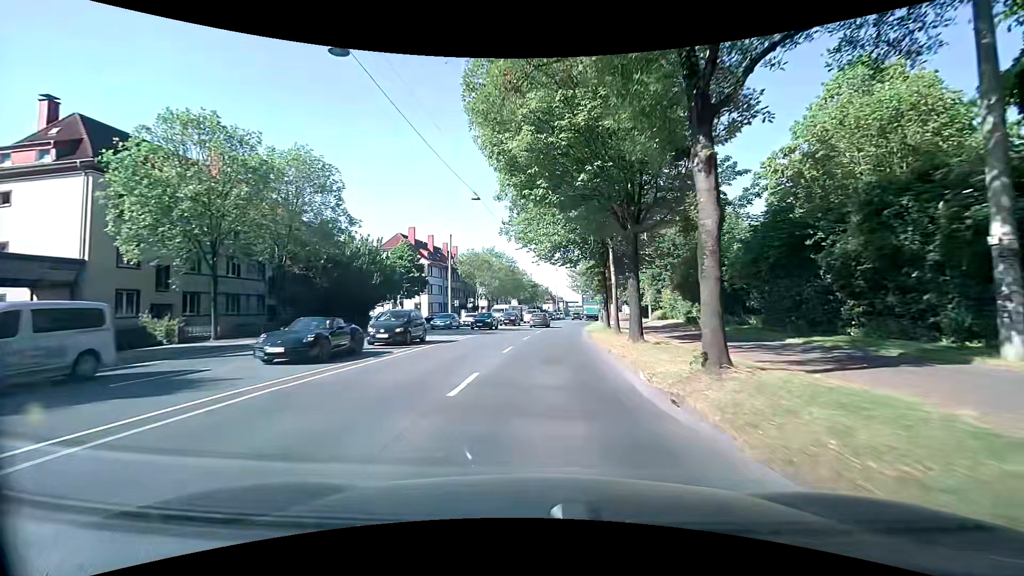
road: primary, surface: asphalt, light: Day
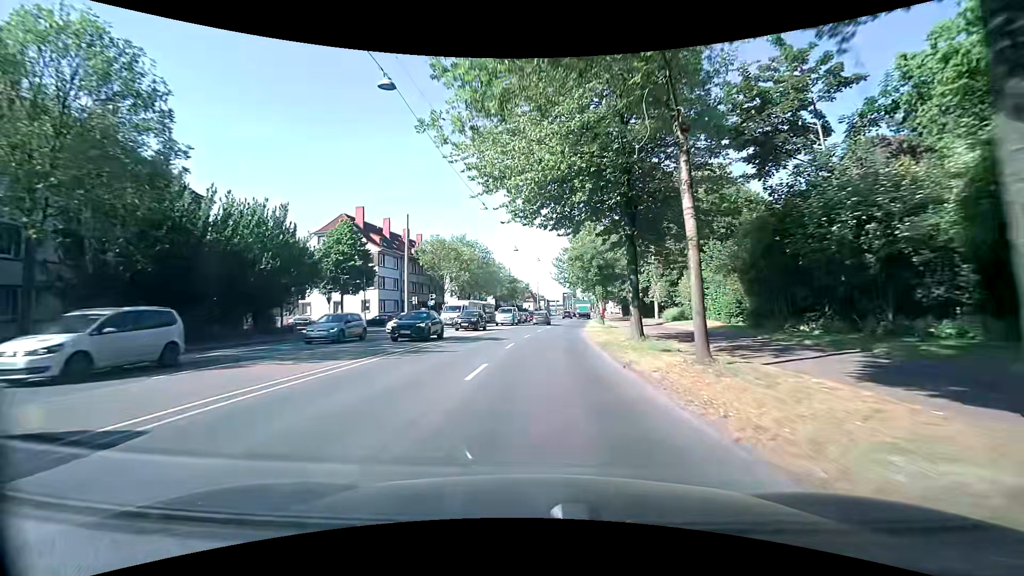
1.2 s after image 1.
(+0.4, +16.2) m; +2°
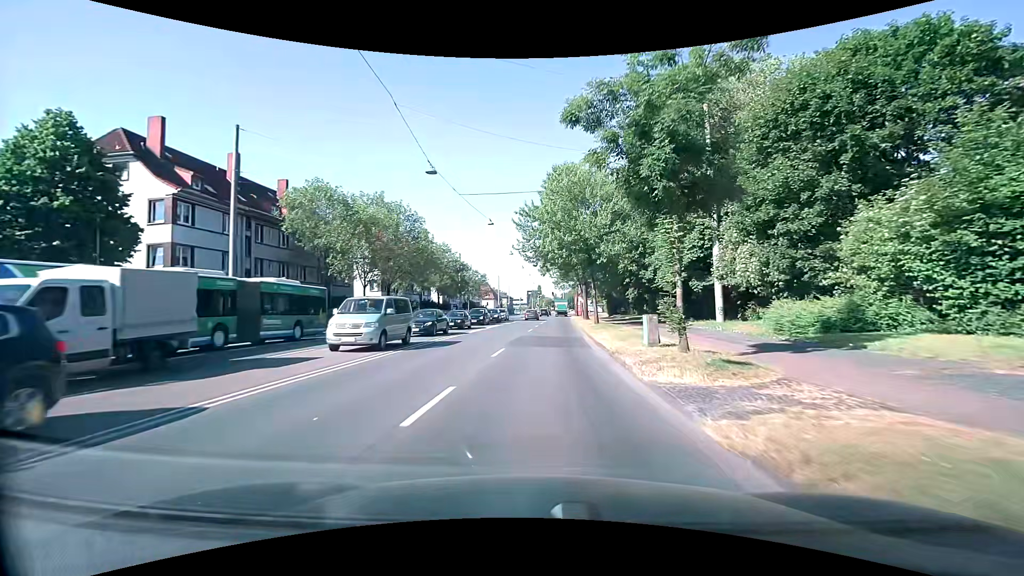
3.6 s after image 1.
(+1.3, +31.0) m; +5°
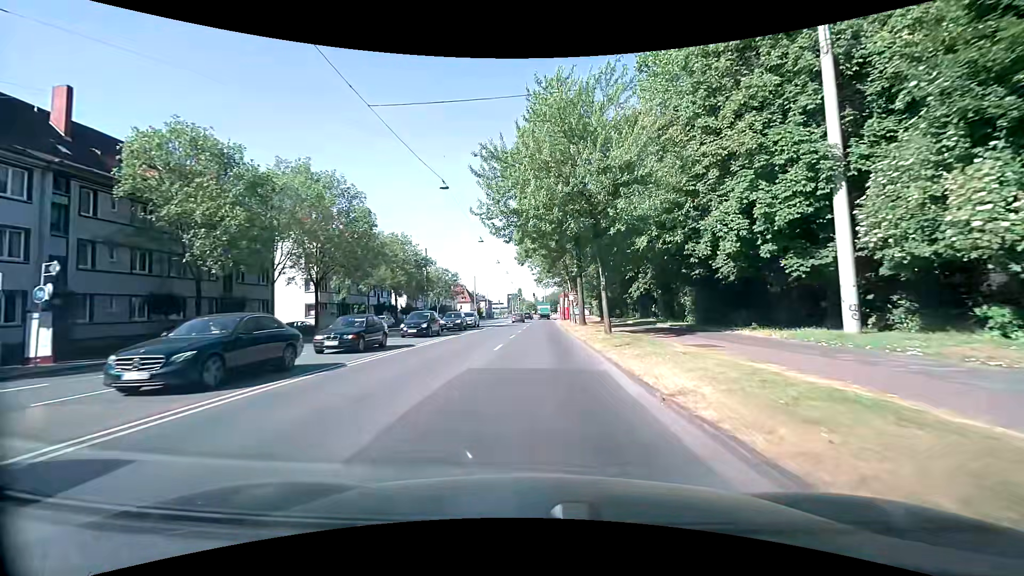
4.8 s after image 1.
(+0.3, +14.6) m; +3°
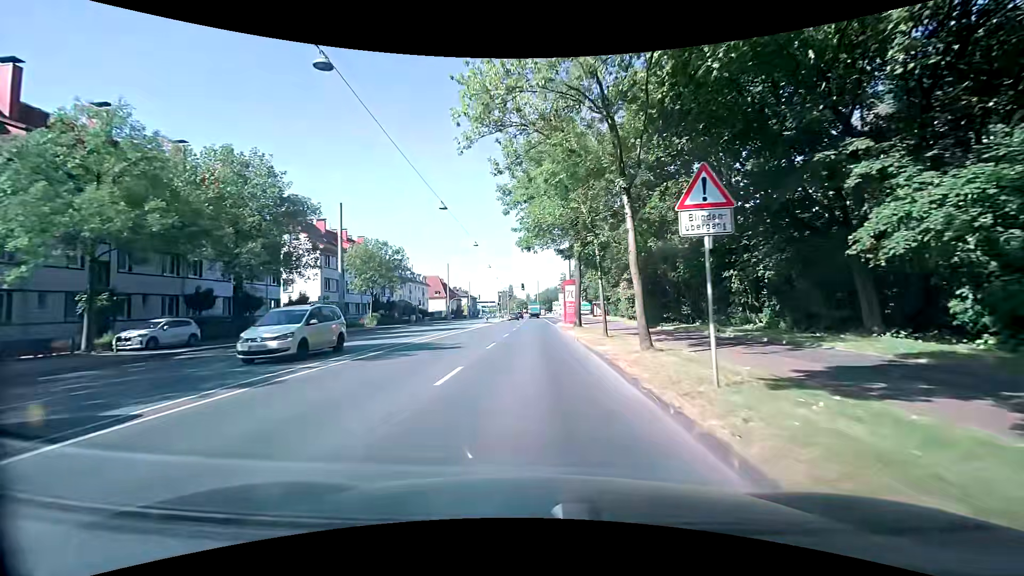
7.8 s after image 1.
(-0.1, +36.1) m; 0°
(0, +10) (0, +20) (0, +30) (0, +40) (0, +50) (0, +60) (0, +70) (0, +80) (0, +90) (0, +100) m
